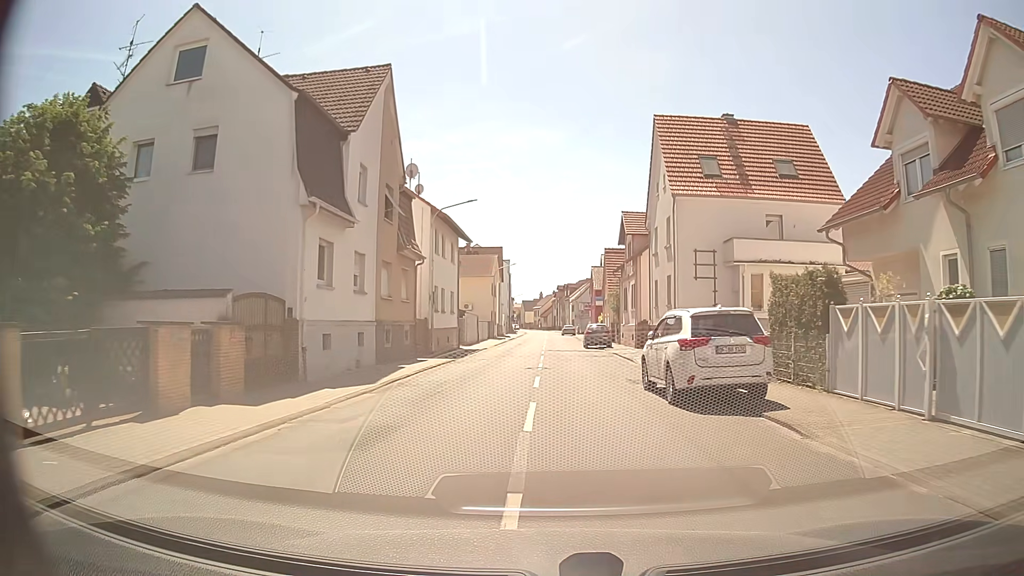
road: tertiary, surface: asphalt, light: Day
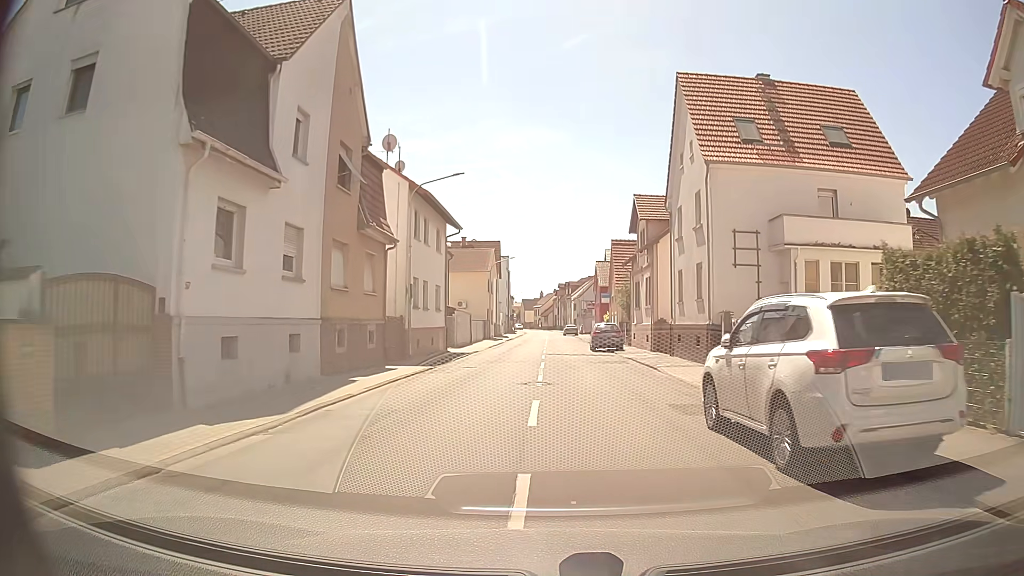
(0.0, +5.8) m; 0°
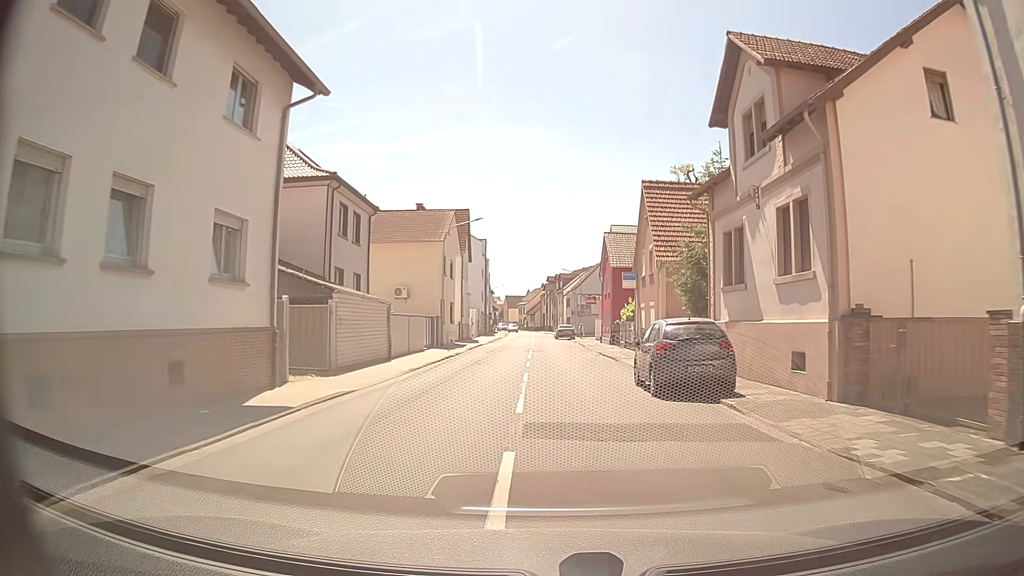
(+0.4, +23.1) m; +2°
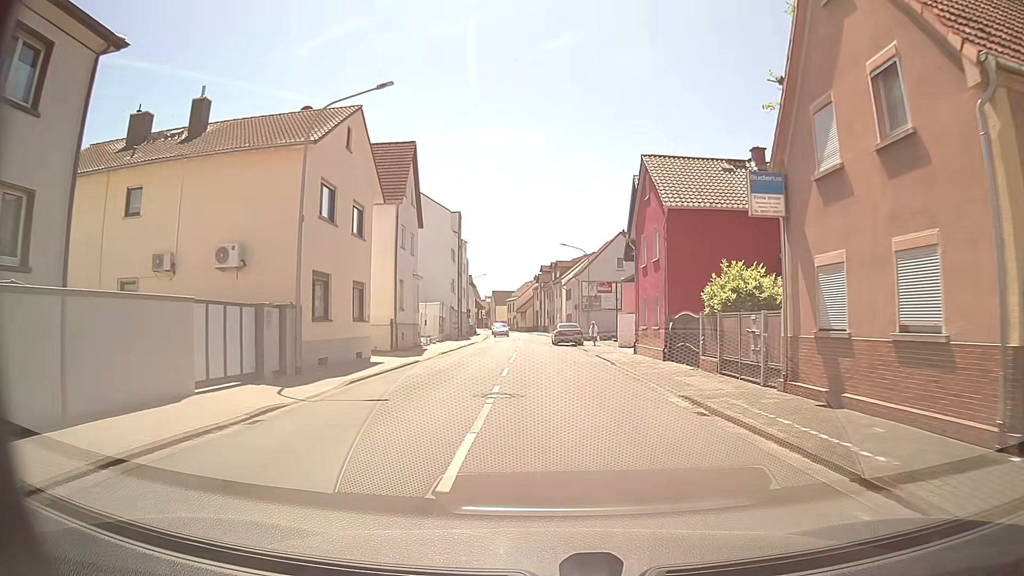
(+0.2, +23.2) m; 0°
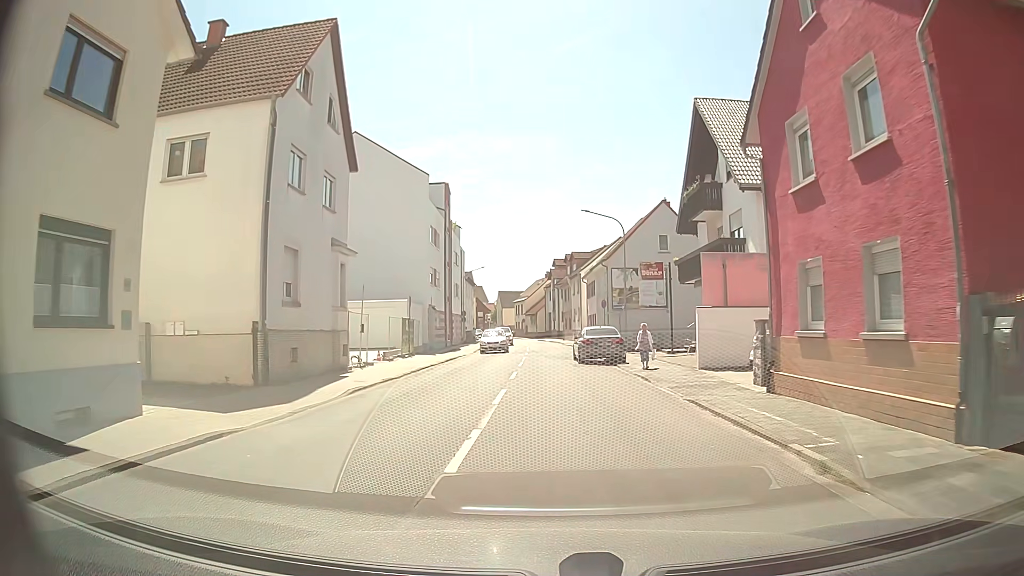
(-0.1, +17.4) m; -1°
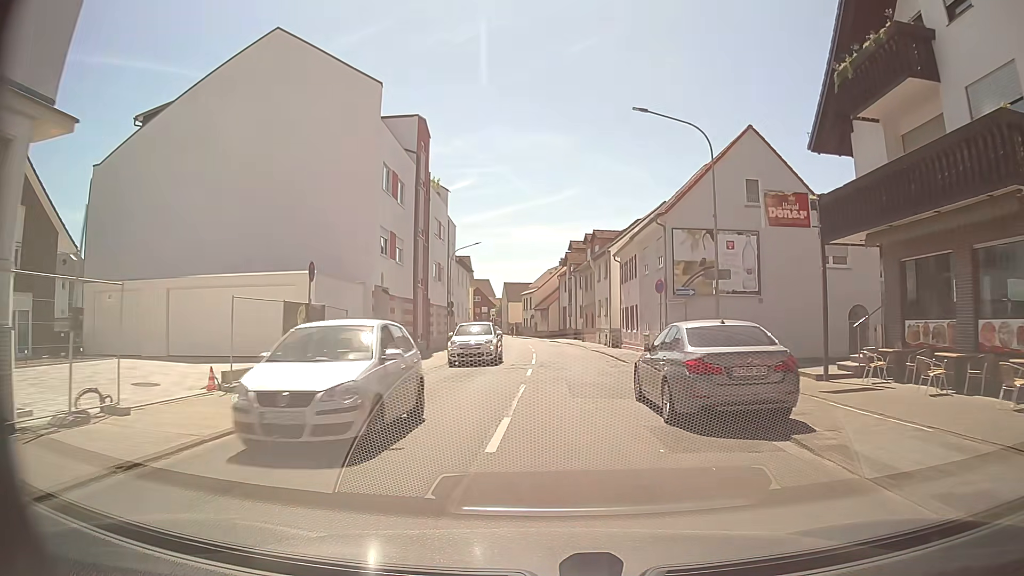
(-0.2, +17.3) m; -1°
(0, +10) (0, +20) (+1, +30) (+1, +40) (0, +50) (0, +60) (-2, +70) (-4, +80) (-6, +89) (-8, +99) m
